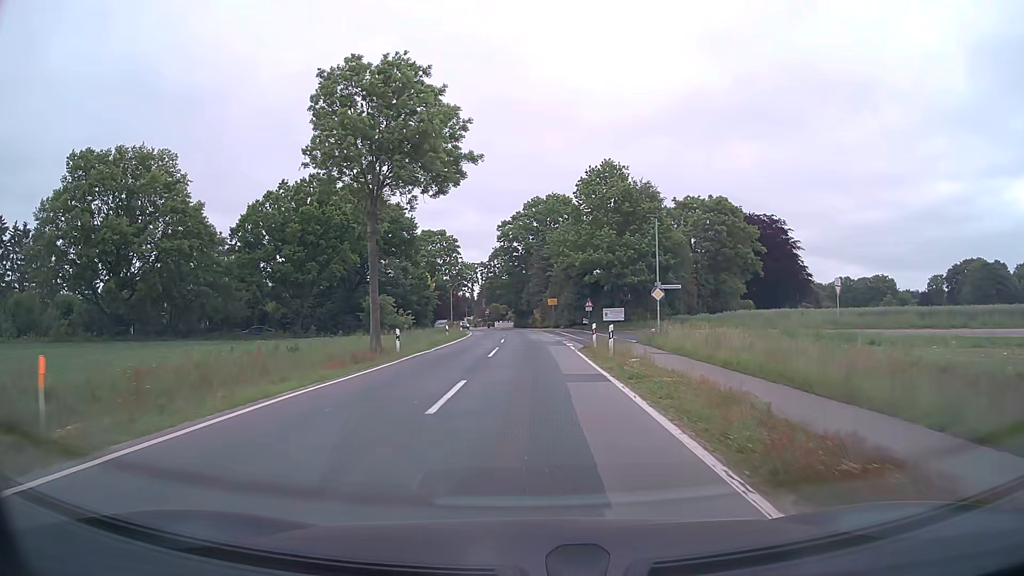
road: tertiary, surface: asphalt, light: Day
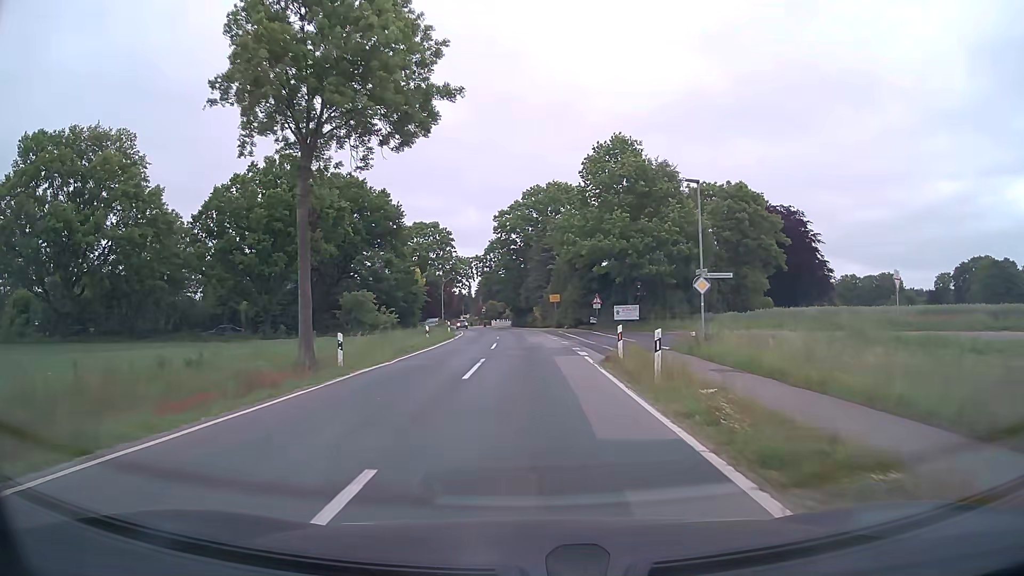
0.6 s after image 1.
(0.0, +8.2) m; 0°
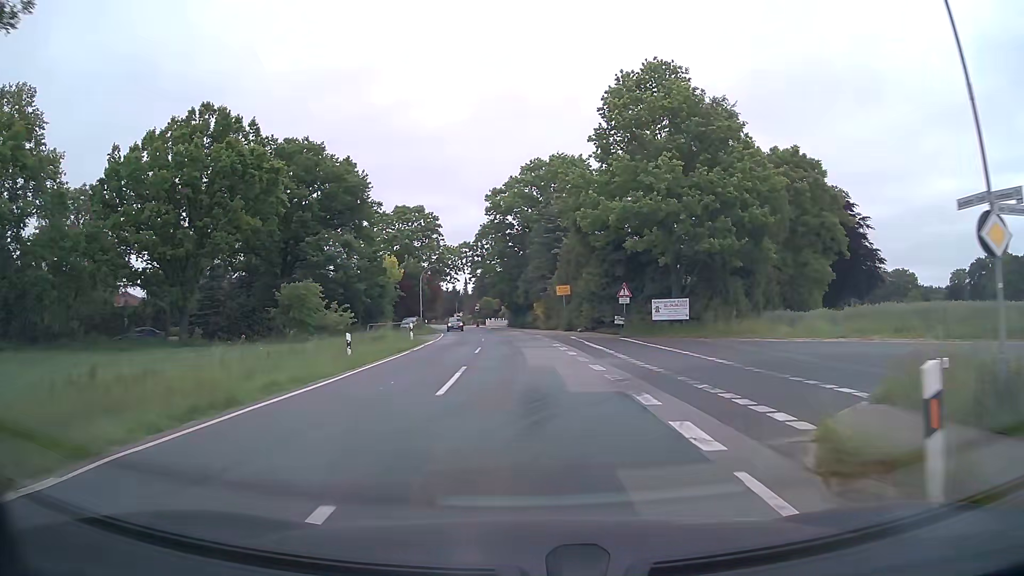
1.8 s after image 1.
(0.0, +15.6) m; 0°
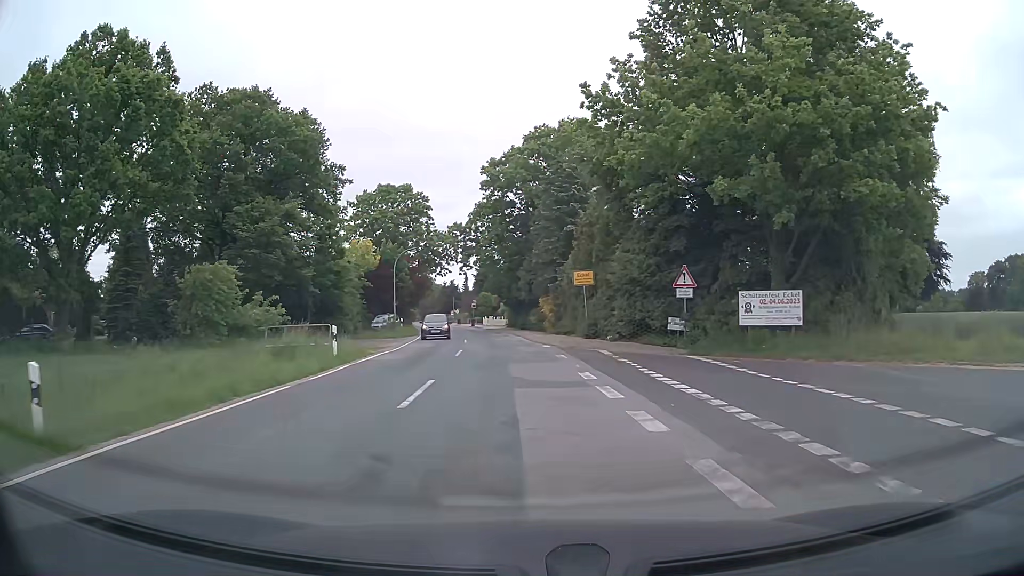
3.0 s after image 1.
(0.0, +14.0) m; 0°
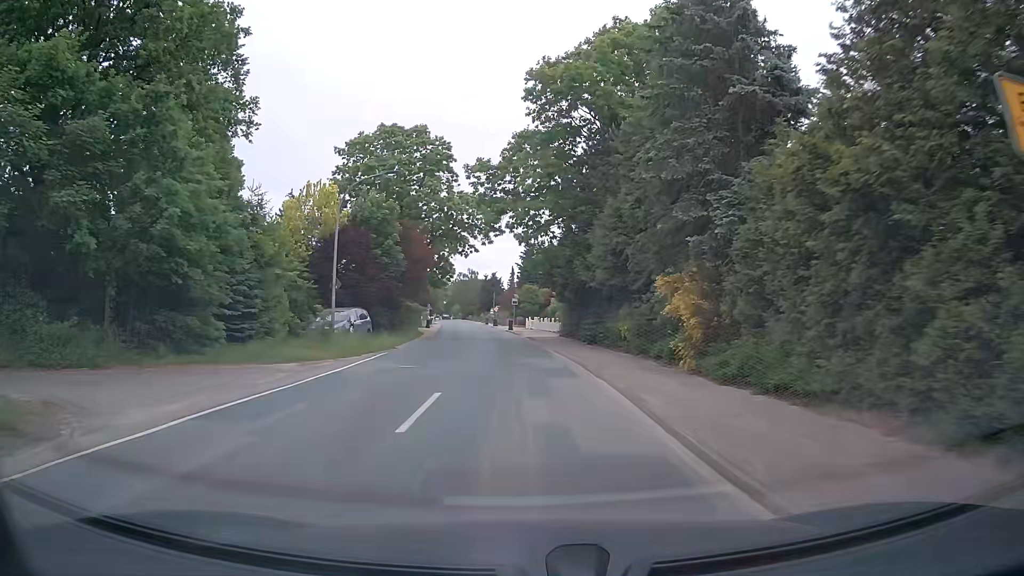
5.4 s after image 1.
(-1.0, +26.2) m; -4°
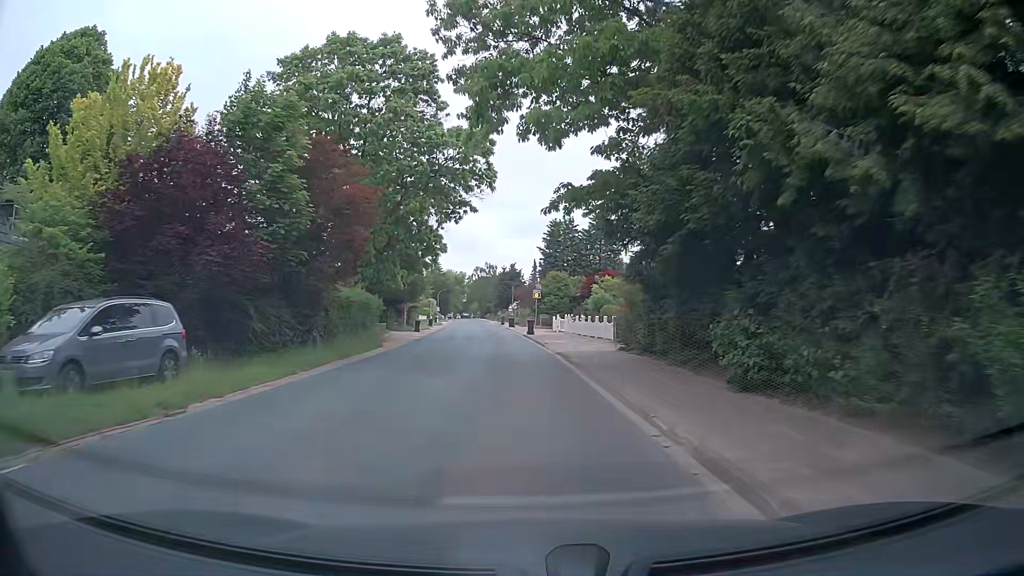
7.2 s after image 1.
(-0.3, +20.5) m; -3°
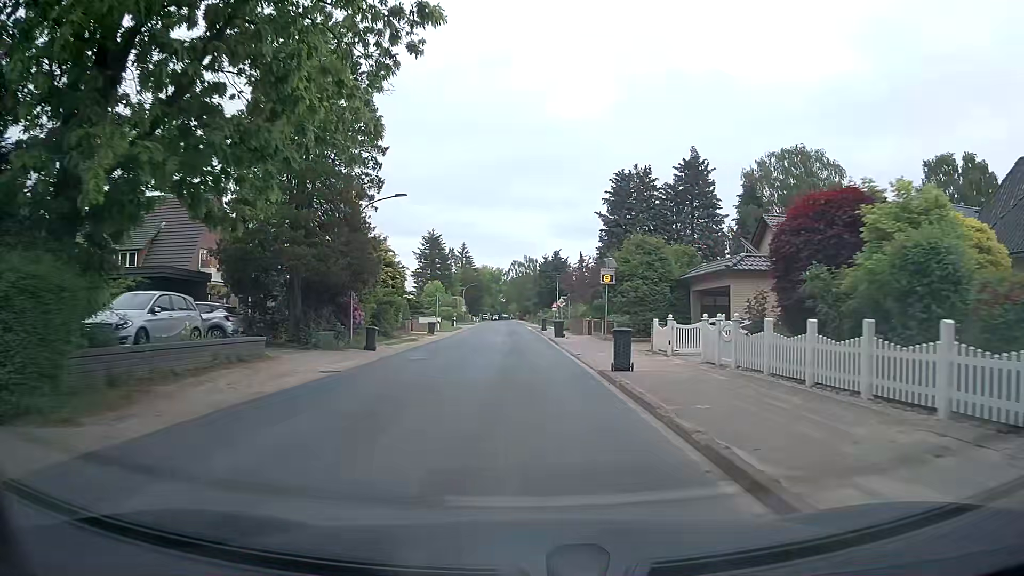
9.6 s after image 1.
(-0.6, +27.4) m; -2°
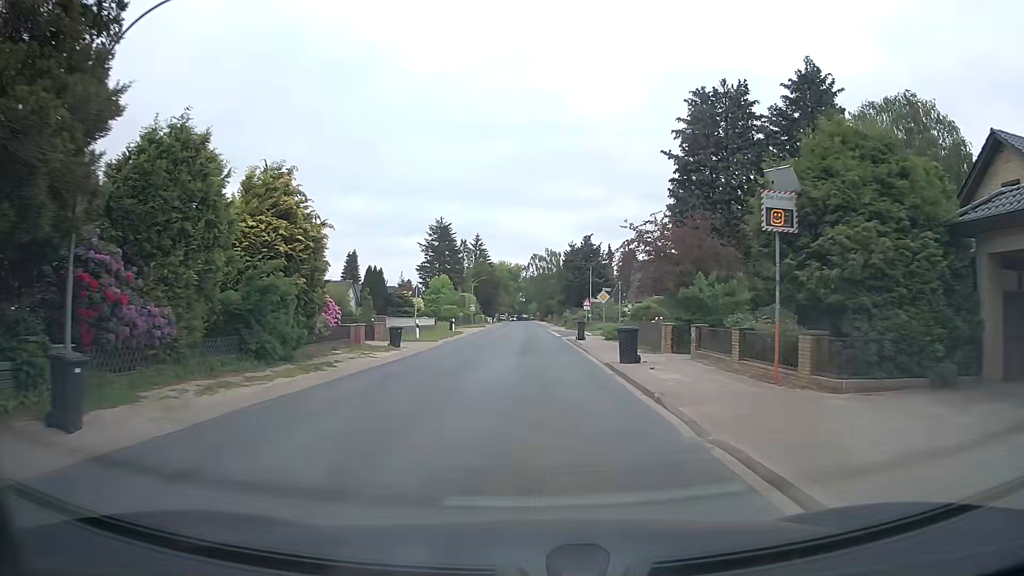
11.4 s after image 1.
(-0.6, +19.8) m; -3°
(0, +10) (0, +20) (0, +30) (0, +40) (0, +50) (0, +60) (0, +70) (0, +80) (0, +90) (0, +100) m
